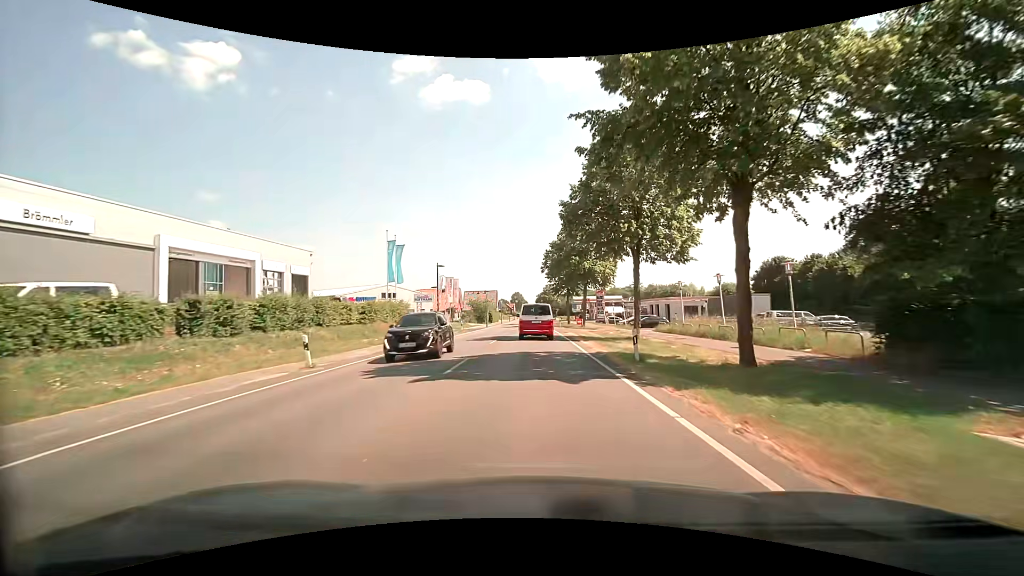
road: secondary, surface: asphalt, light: Day
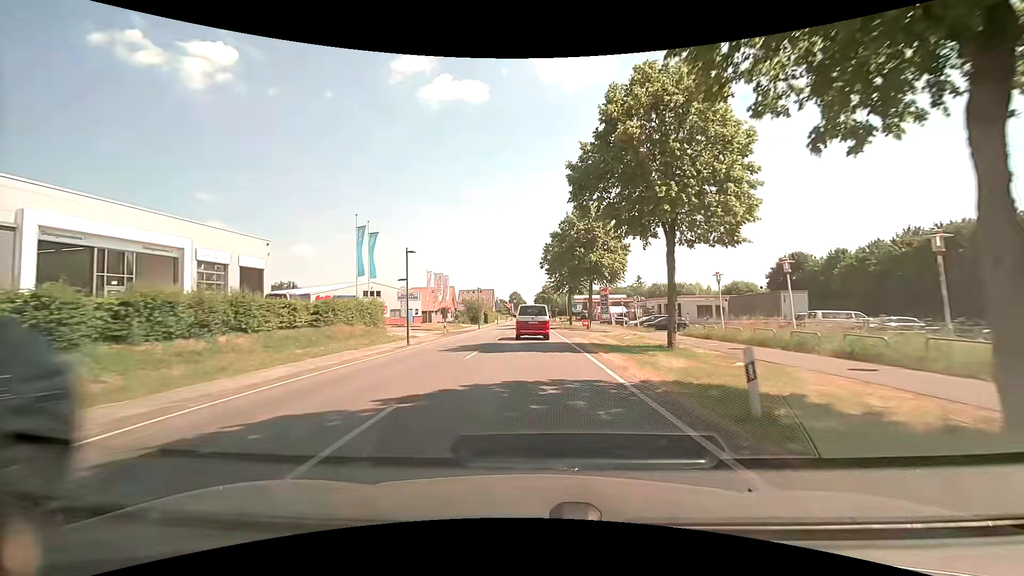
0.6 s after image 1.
(0.0, +8.0) m; 0°
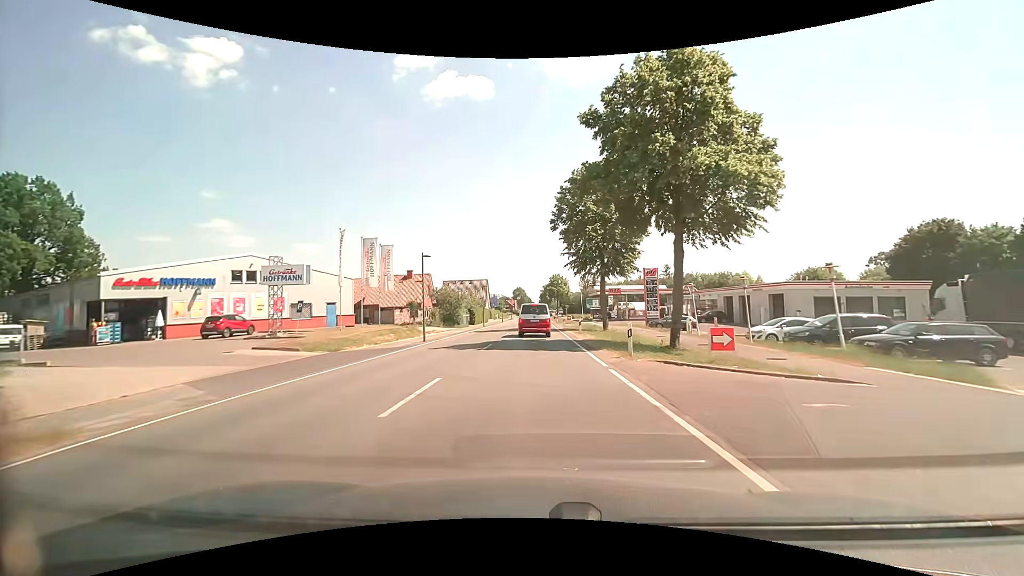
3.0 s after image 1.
(-0.1, +32.9) m; 0°
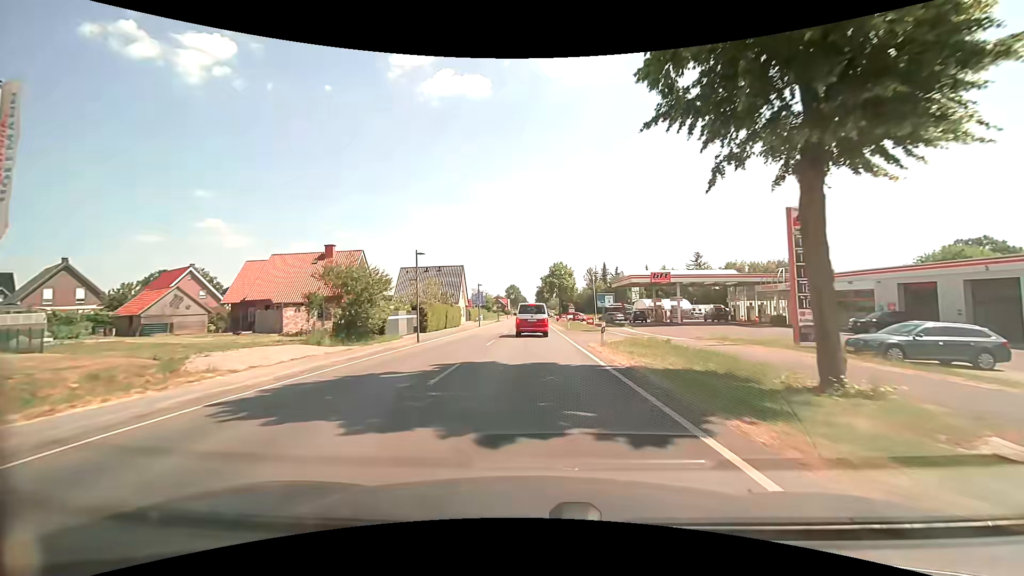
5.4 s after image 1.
(0.0, +33.2) m; 0°
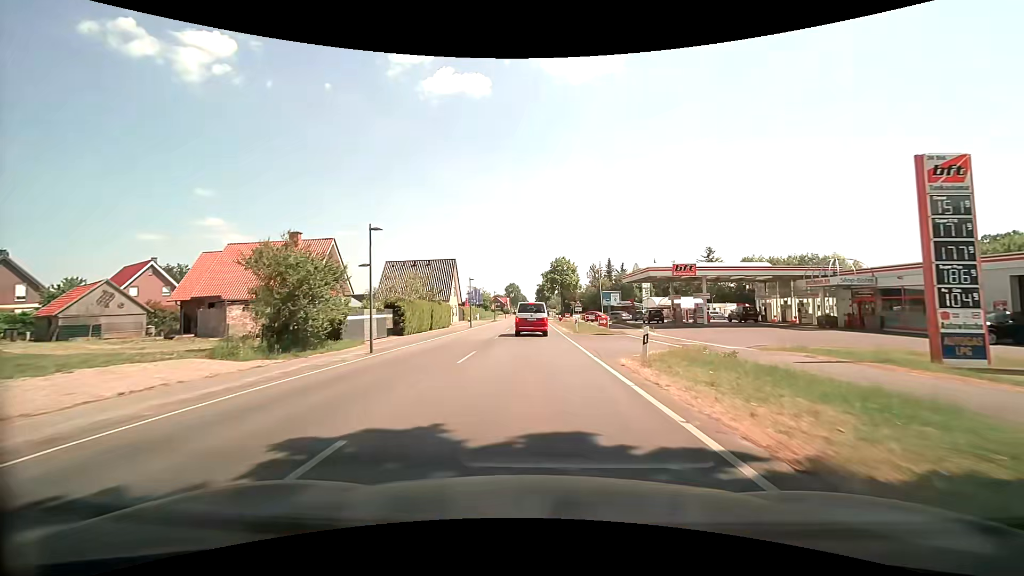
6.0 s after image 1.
(0.0, +8.1) m; 0°
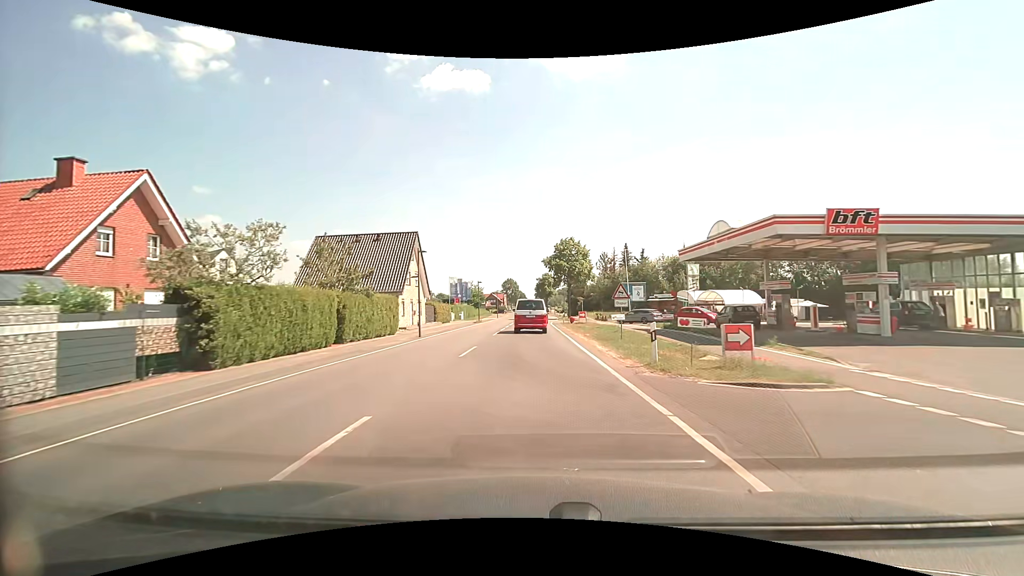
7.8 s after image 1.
(0.0, +22.9) m; 0°
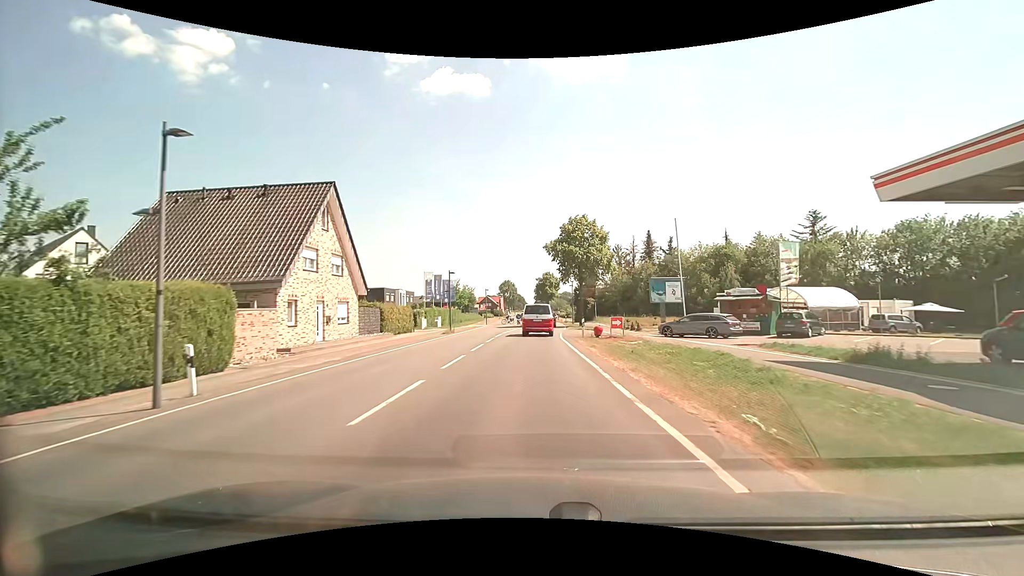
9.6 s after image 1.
(+0.1, +20.2) m; 0°
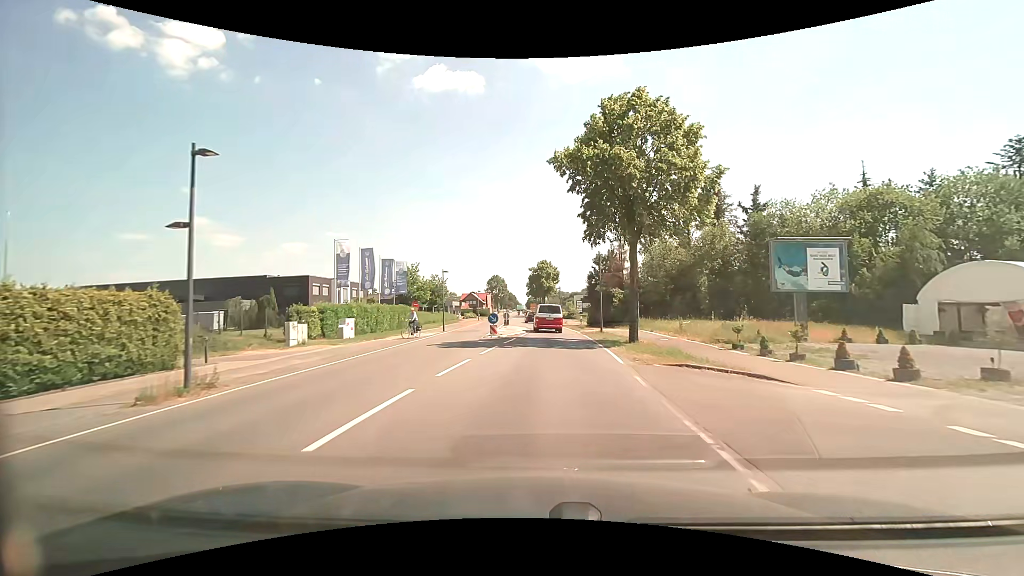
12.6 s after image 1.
(0.0, +30.9) m; +1°
(0, +10) (+1, +20) (+1, +30) (+1, +40) (+1, +50) (0, +60) (-1, +70) (-1, +80) (-1, +90) (-2, +100) m
